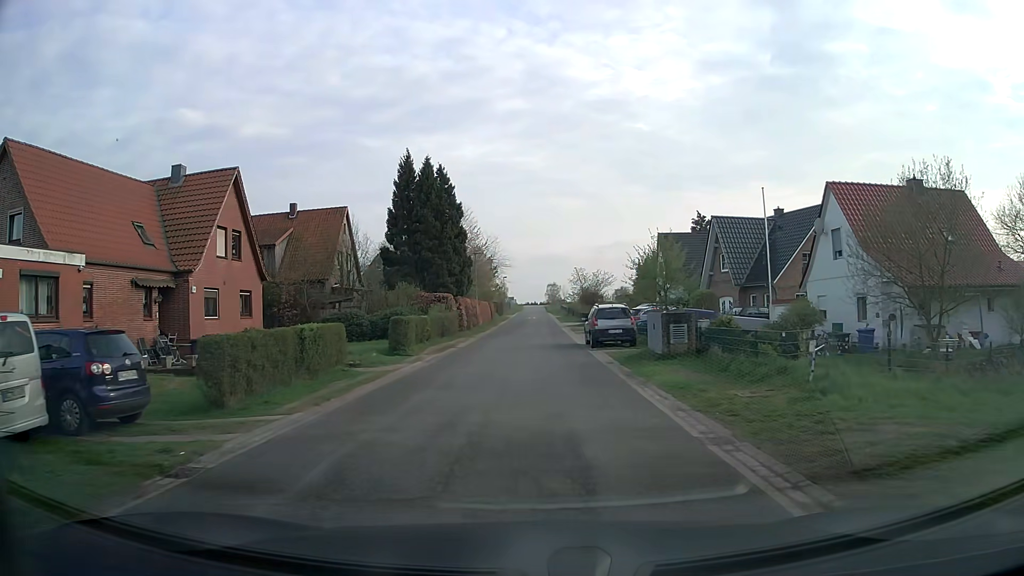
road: unclassified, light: Day
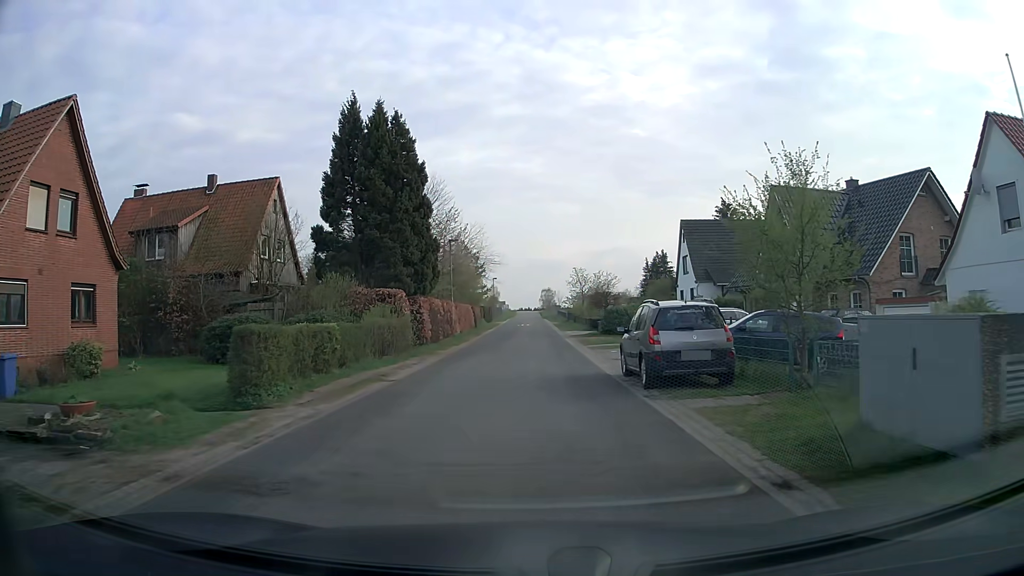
(0.0, +13.3) m; 0°
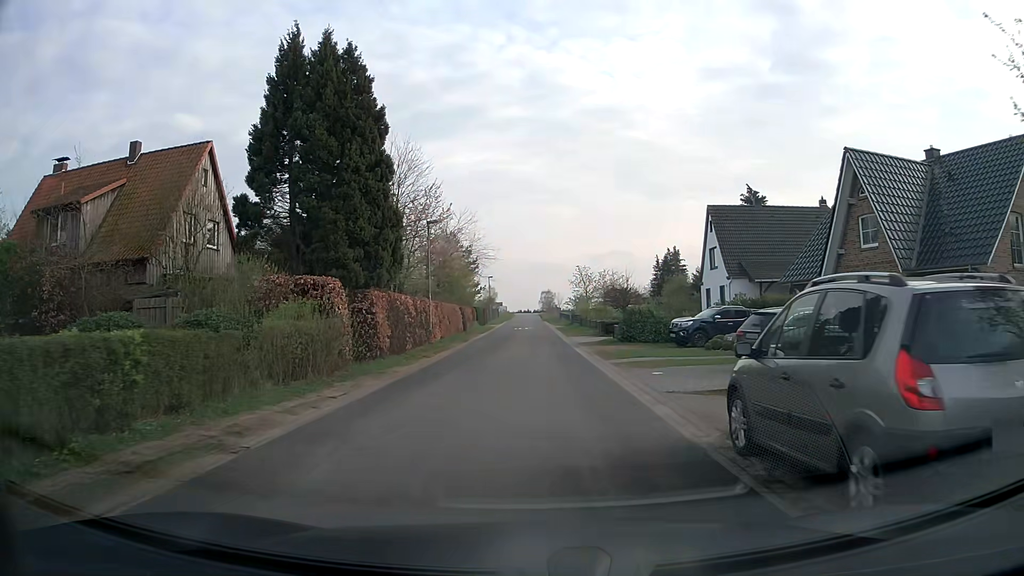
(0.0, +8.8) m; 0°
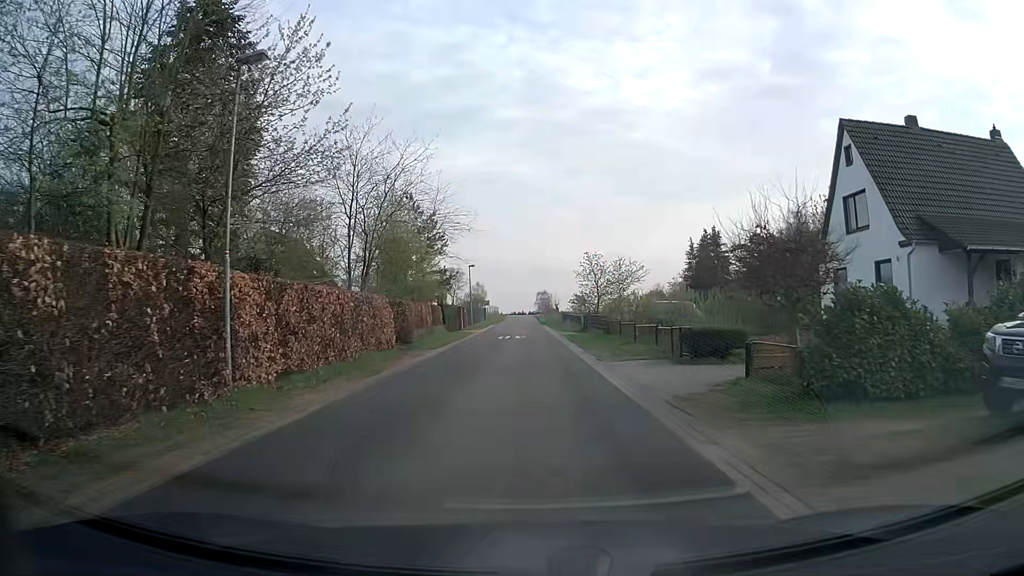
(0.0, +22.2) m; 0°
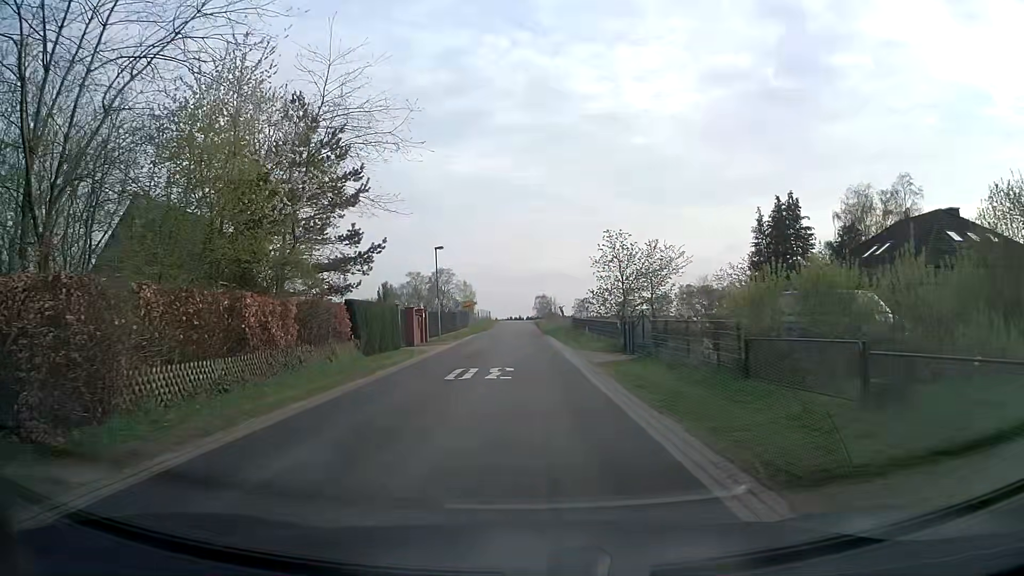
(+0.1, +22.2) m; 0°
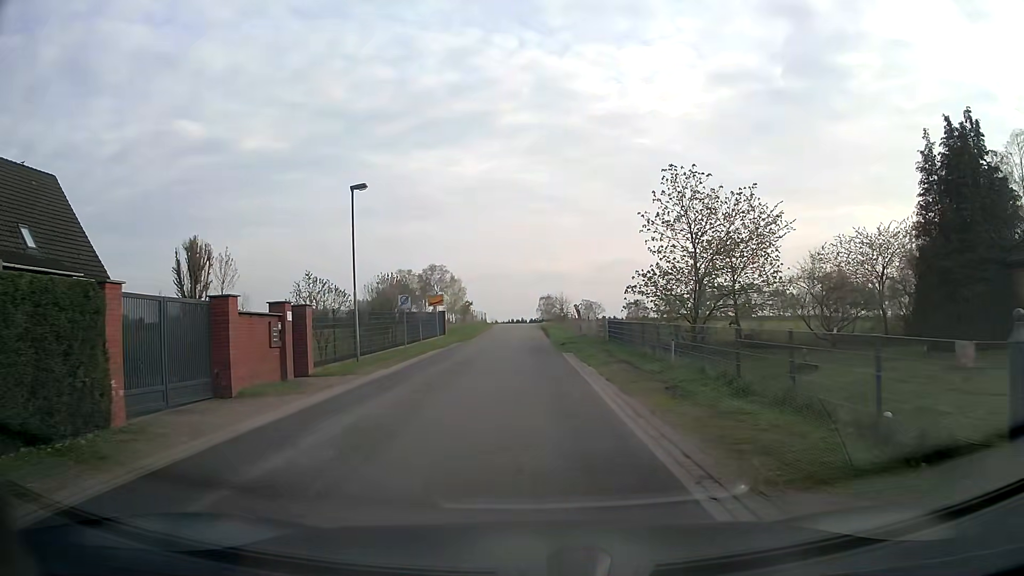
(0.0, +22.3) m; 0°
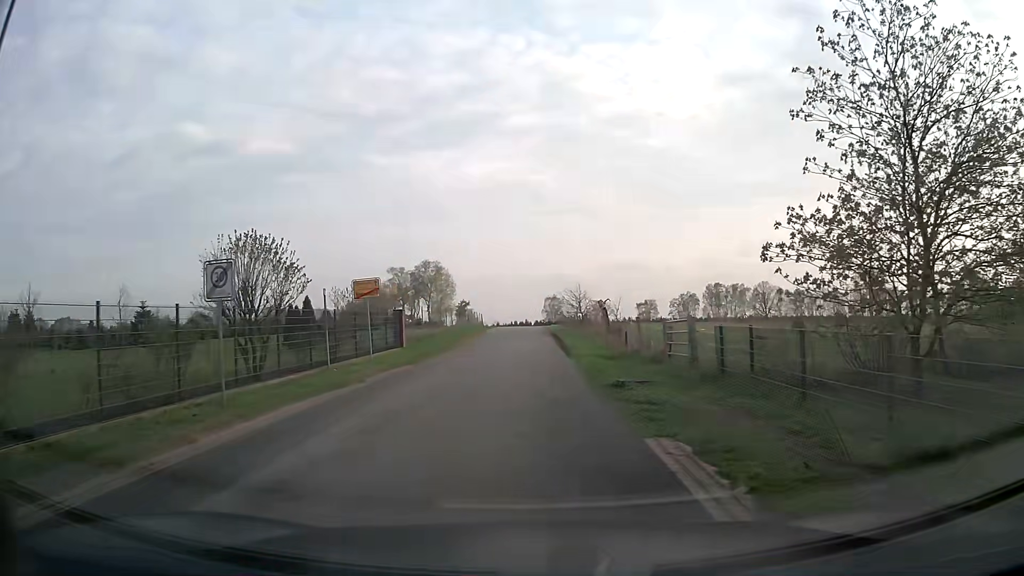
(0.0, +17.8) m; 0°
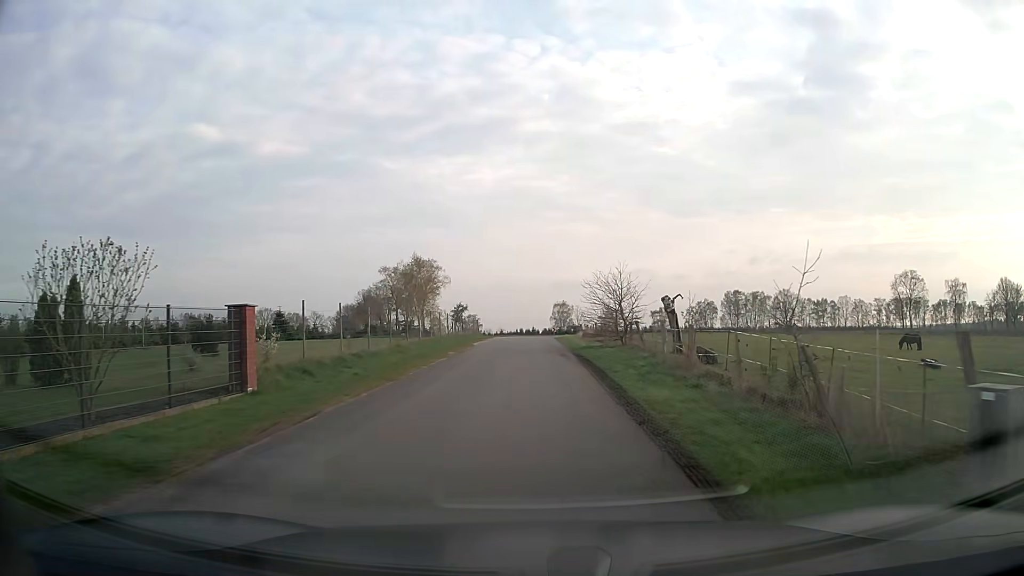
(-0.1, +18.4) m; -1°
(0, +10) (0, +20) (0, +30) (0, +40) (0, +50) (0, +60) (+1, +70) (+3, +80) (+8, +88) (+15, +95) m
